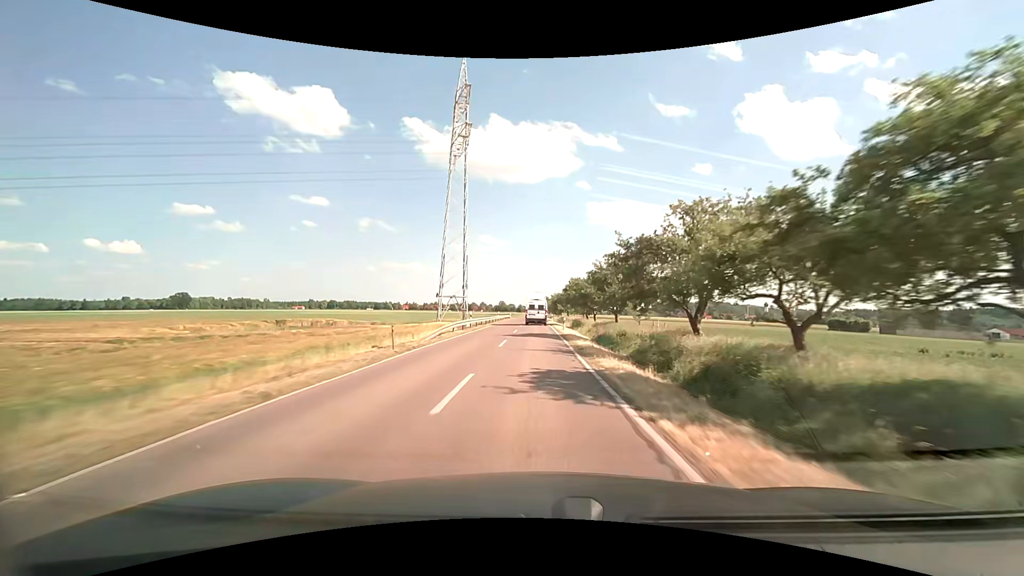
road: tertiary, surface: asphalt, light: Day
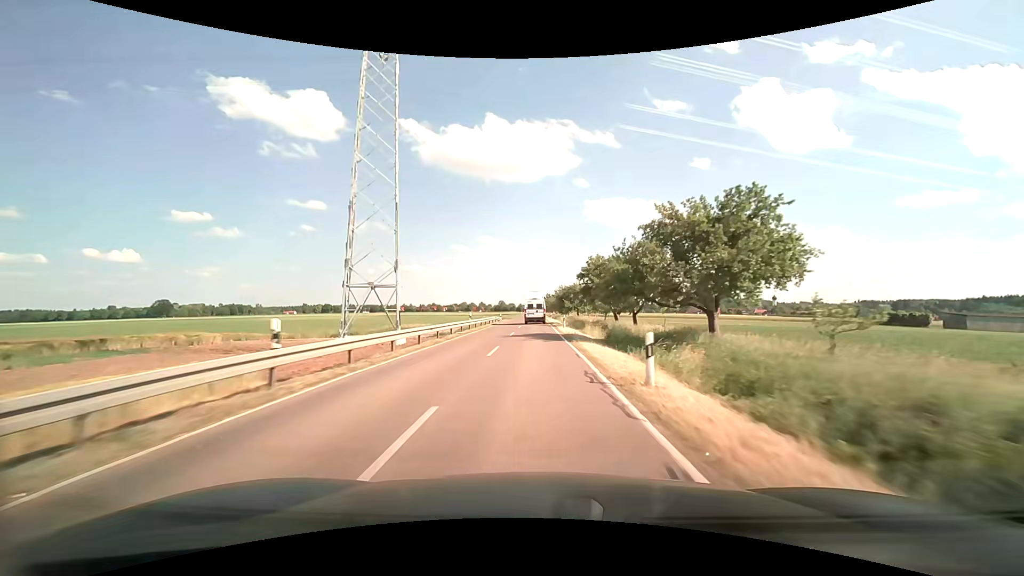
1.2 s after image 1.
(0.0, +28.5) m; 0°
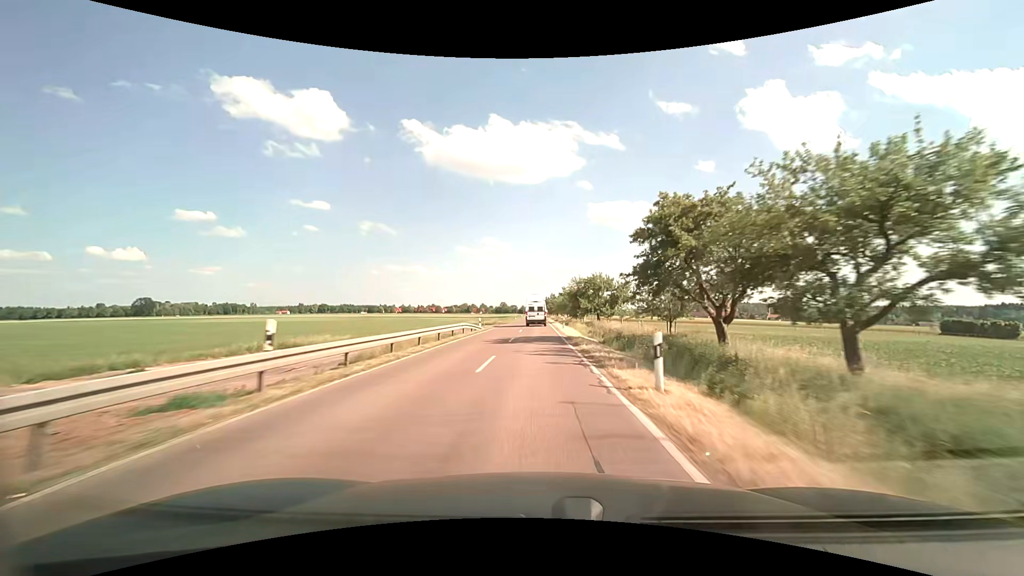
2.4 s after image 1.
(-0.1, +28.6) m; -1°
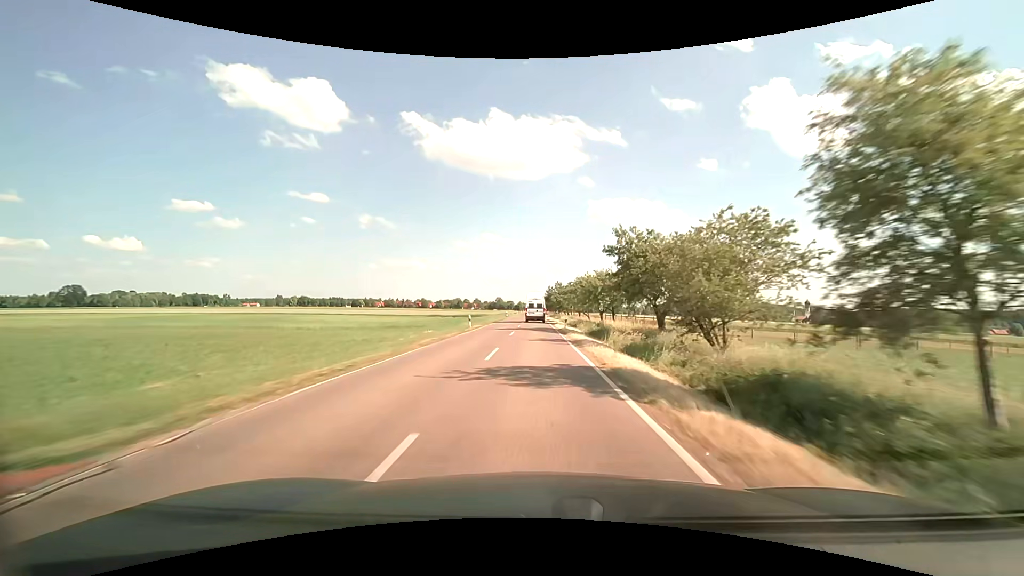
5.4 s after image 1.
(+0.5, +71.7) m; 0°
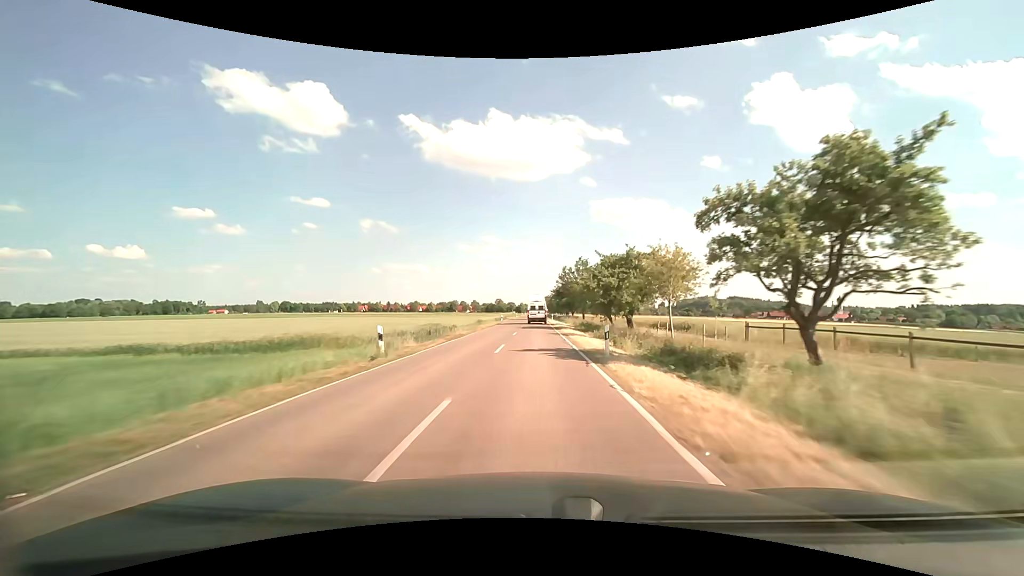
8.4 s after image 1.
(-0.2, +71.7) m; 0°
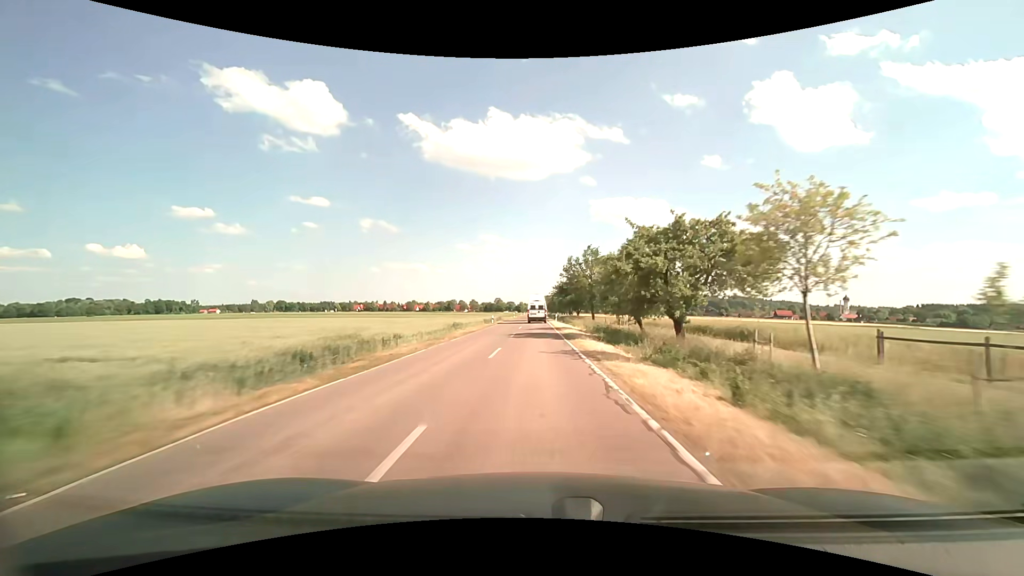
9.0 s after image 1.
(0.0, +14.2) m; 0°
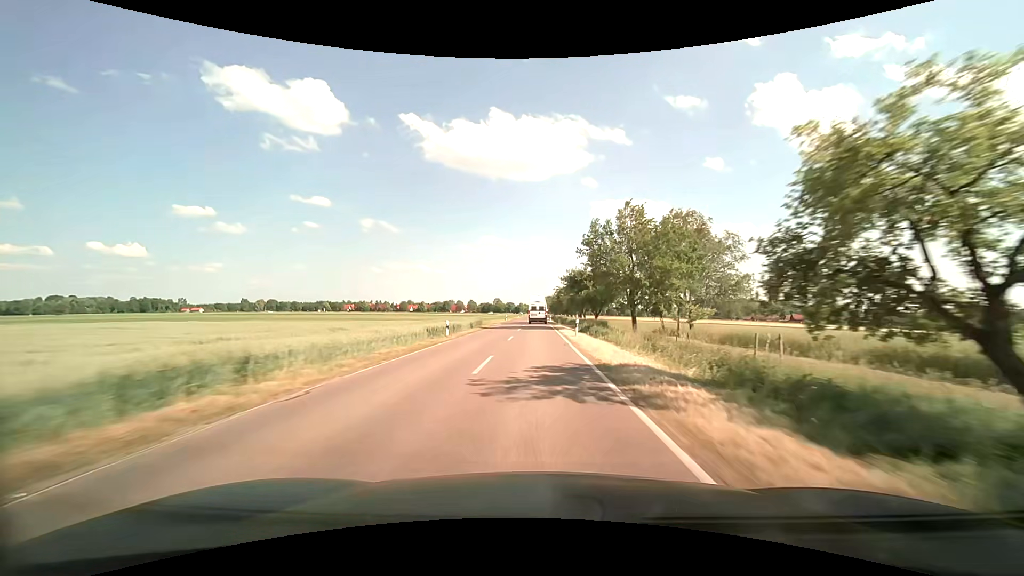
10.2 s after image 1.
(0.0, +28.3) m; 0°
(0, +10) (0, +20) (0, +30) (0, +40) (0, +50) (0, +60) (0, +70) (0, +80) (0, +90) (0, +100) m
